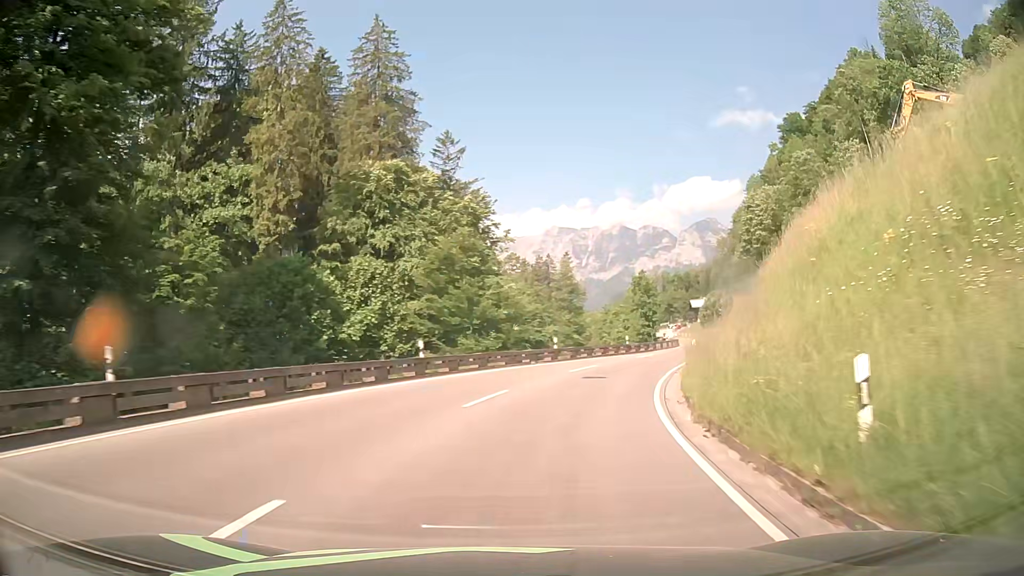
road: primary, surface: asphalt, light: Day
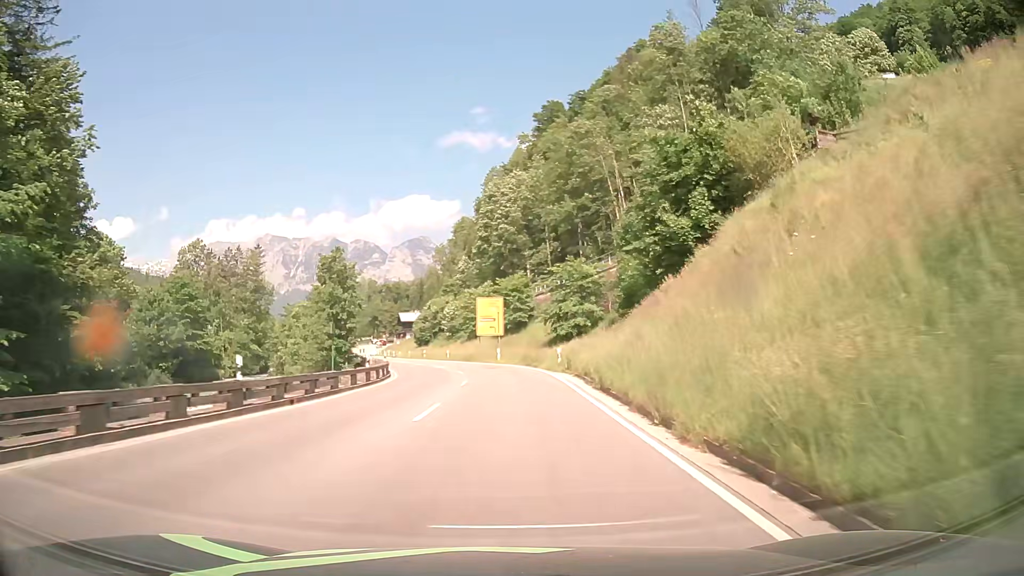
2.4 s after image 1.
(+8.1, +35.4) m; +25°
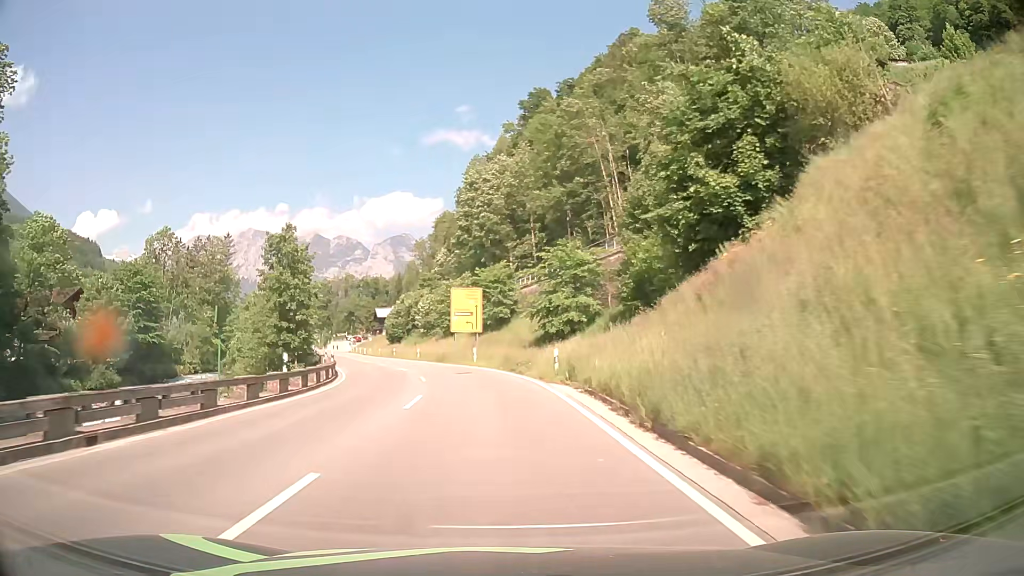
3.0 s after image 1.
(+0.2, +9.3) m; +2°
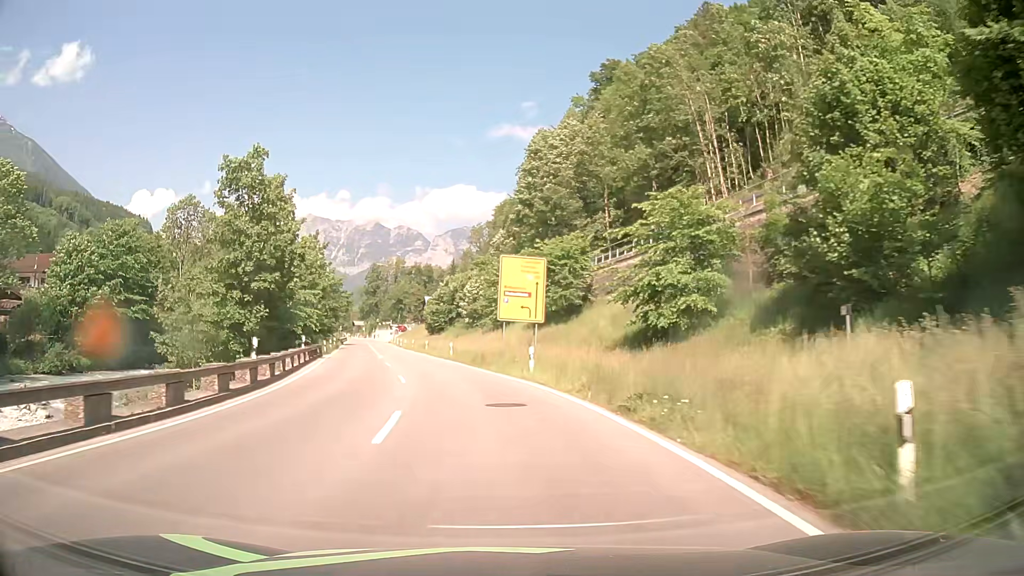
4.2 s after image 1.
(-0.7, +18.3) m; -5°
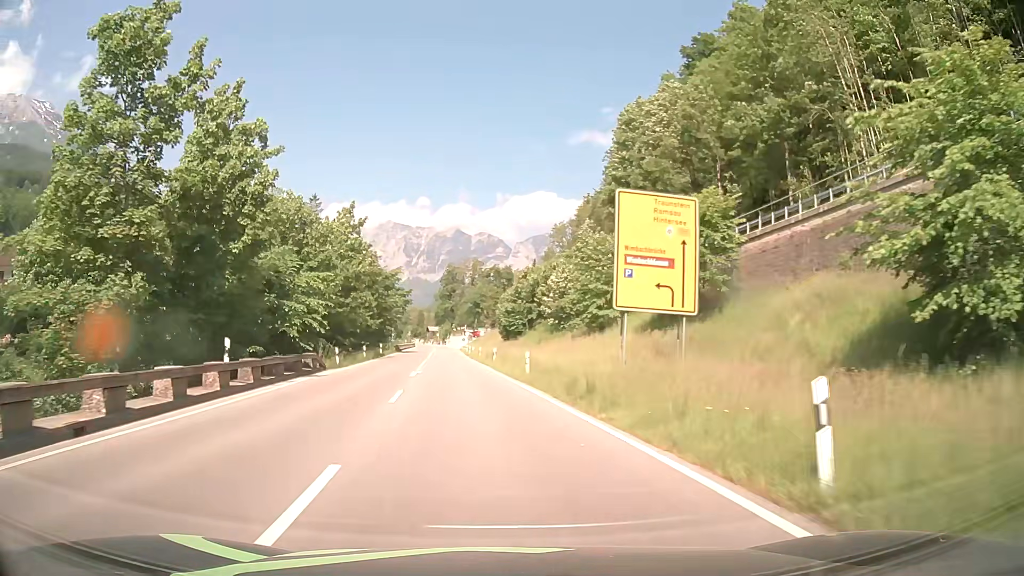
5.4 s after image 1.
(-1.0, +17.6) m; -7°
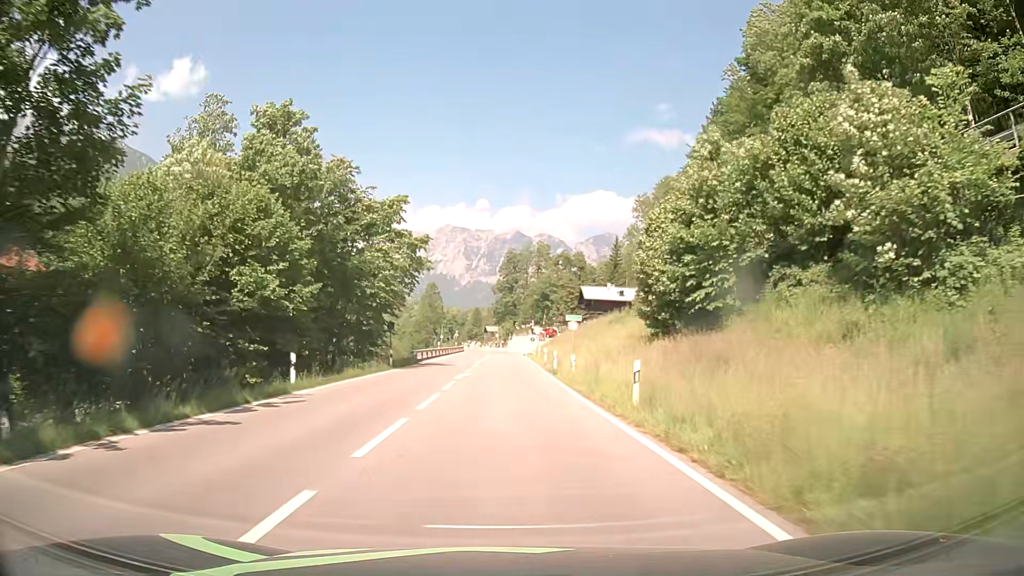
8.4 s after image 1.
(-3.4, +43.5) m; -5°
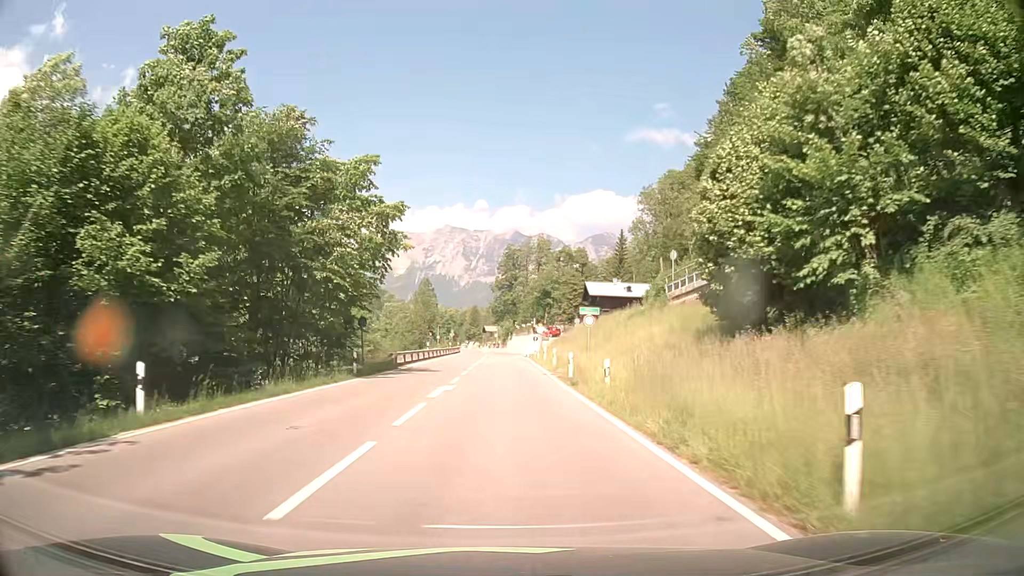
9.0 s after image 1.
(0.0, +9.0) m; 0°
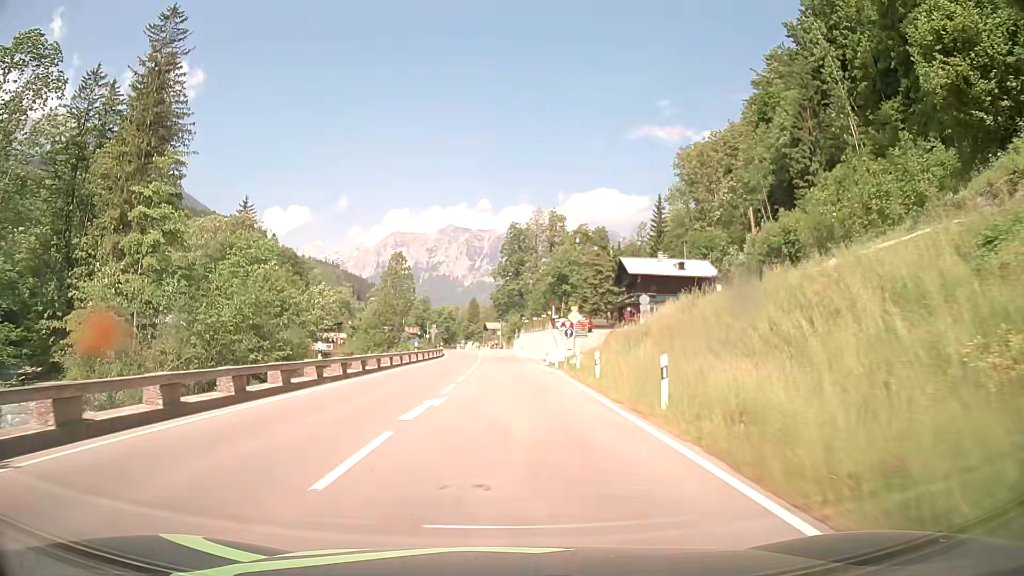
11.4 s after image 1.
(-0.1, +35.1) m; 0°
